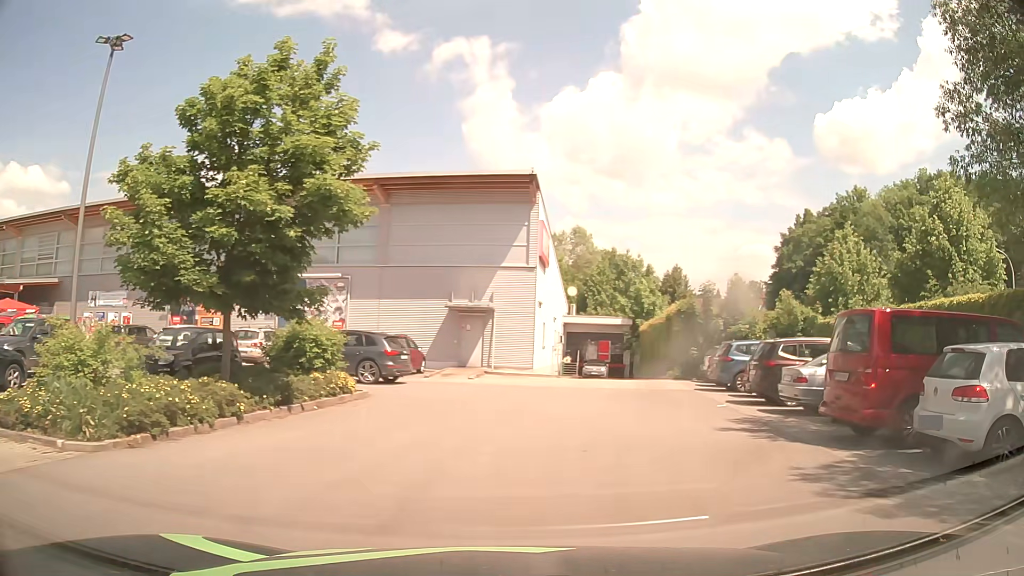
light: Day
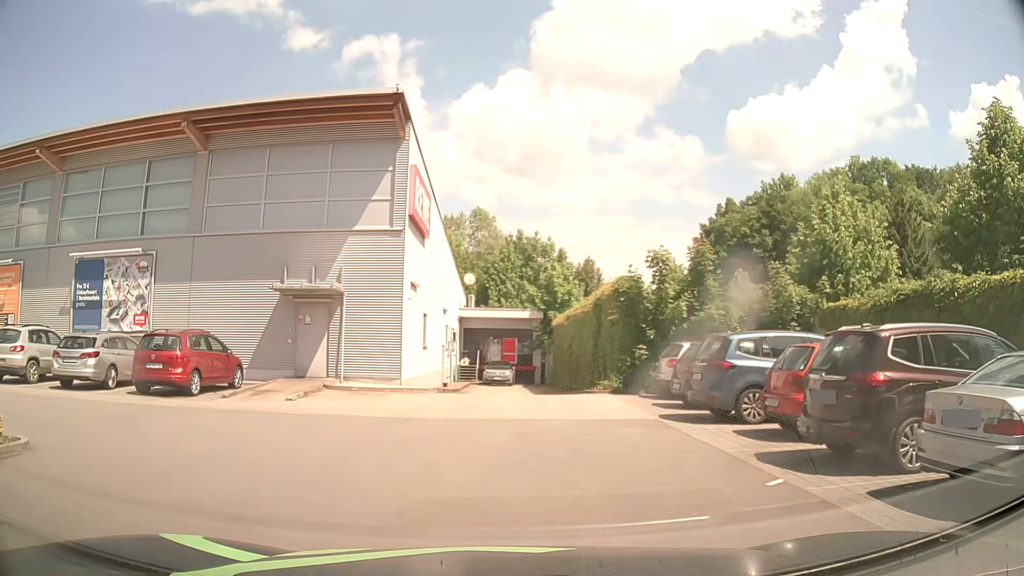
(+1.2, +9.5) m; +7°
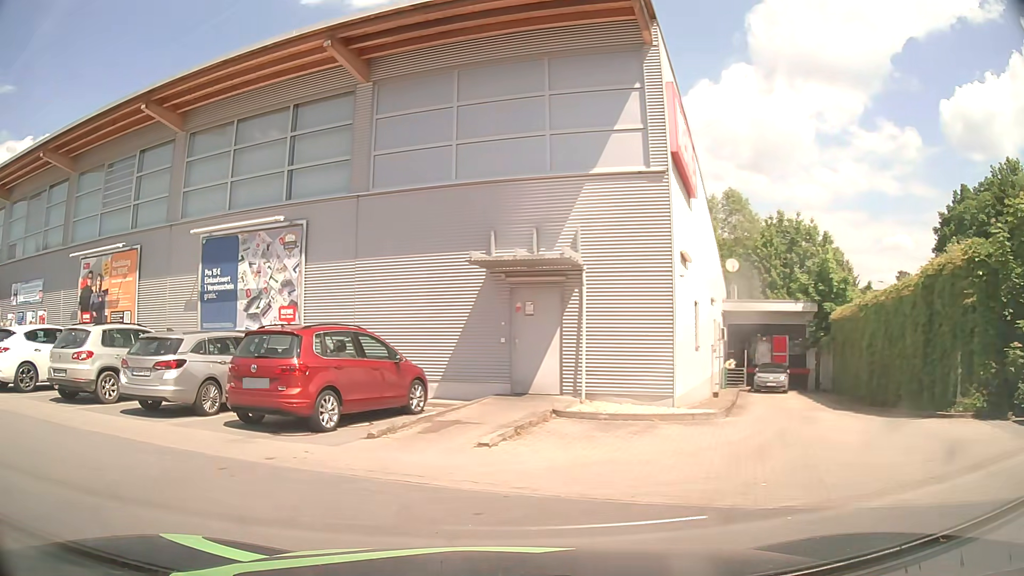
(-0.9, +6.9) m; -20°
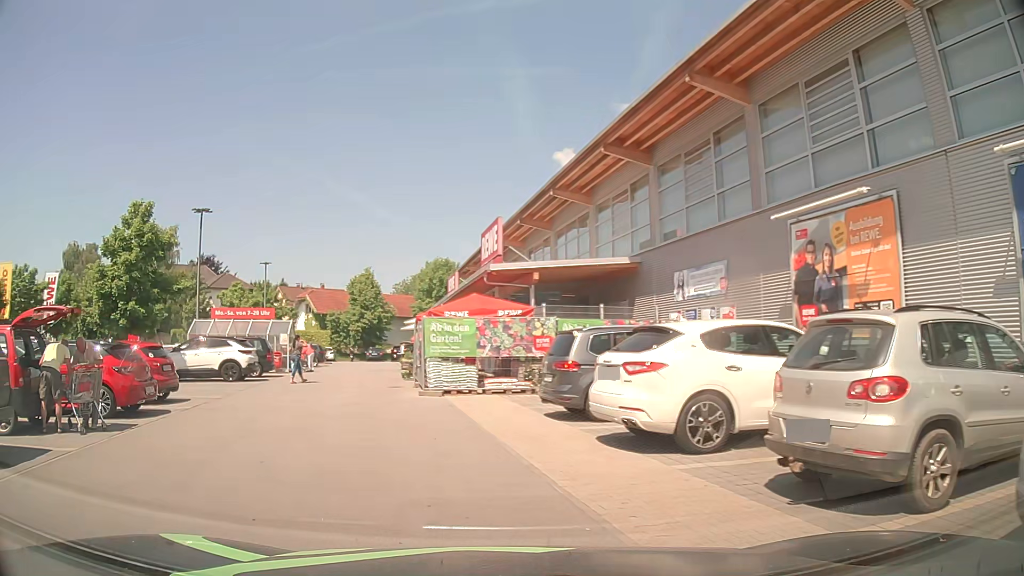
(-4.6, +7.6) m; -61°
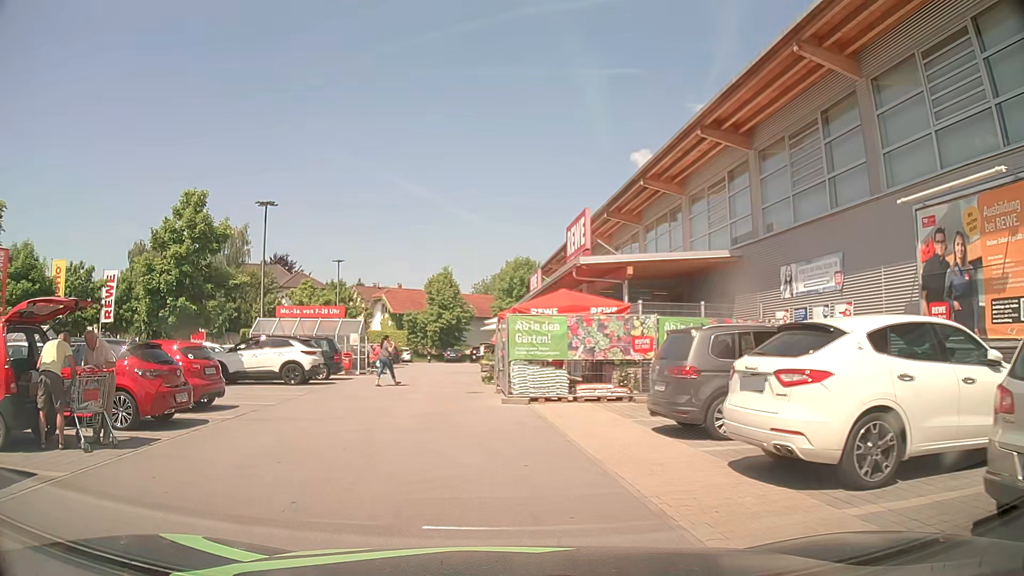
(-0.1, +2.1) m; -5°
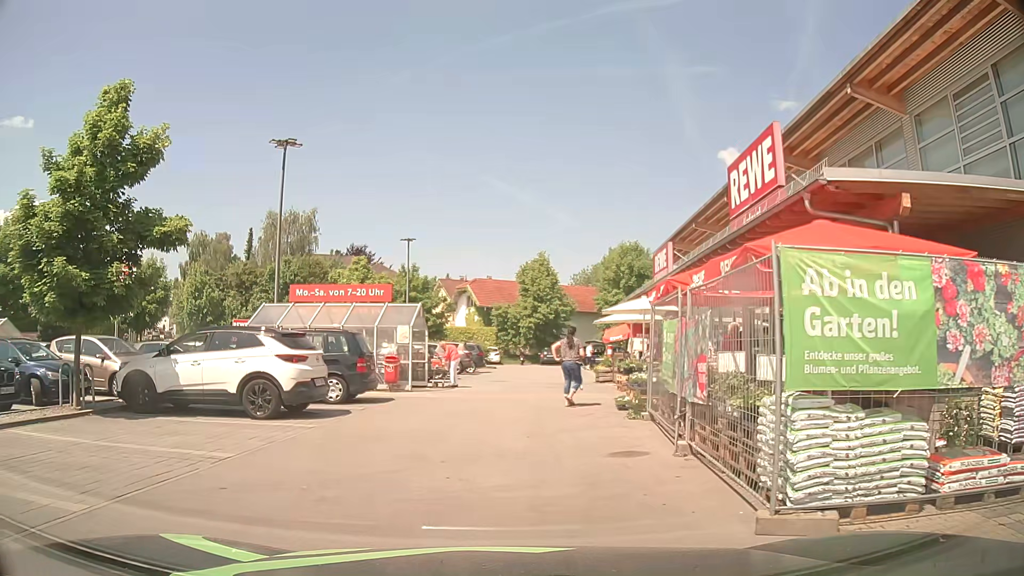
(-0.8, +10.7) m; -6°
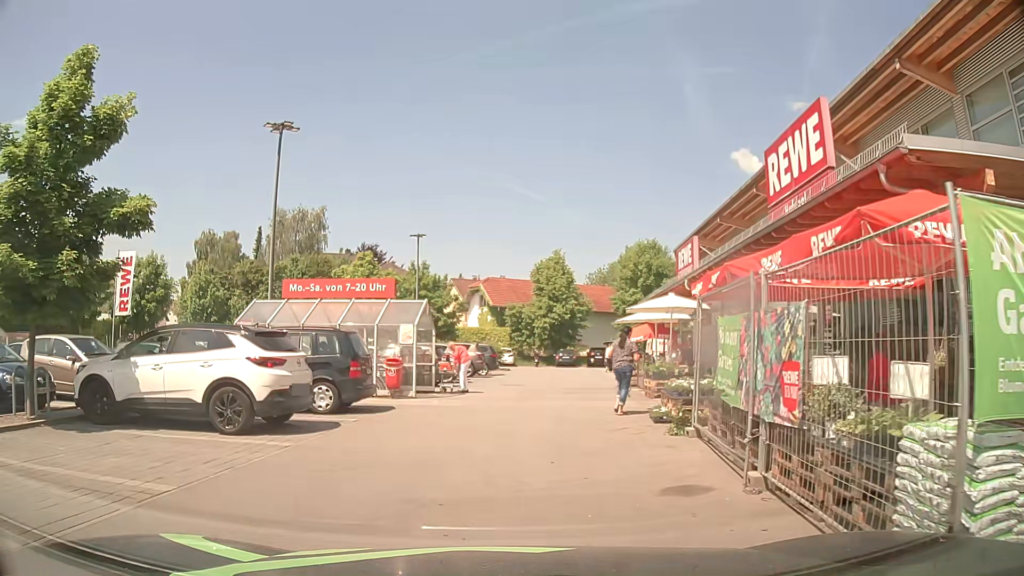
(0.0, +2.0) m; -2°
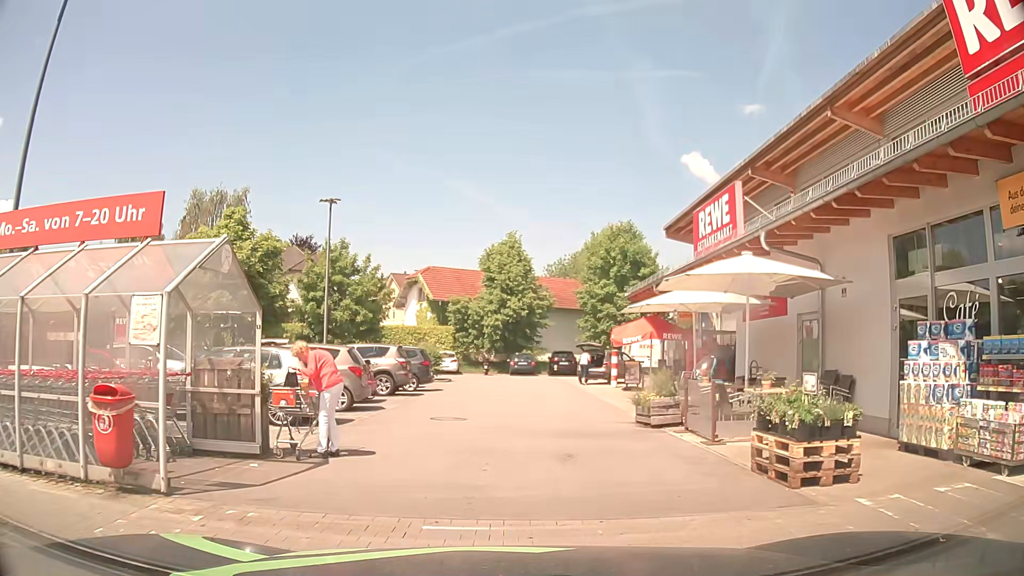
(+0.1, +10.8) m; +4°
